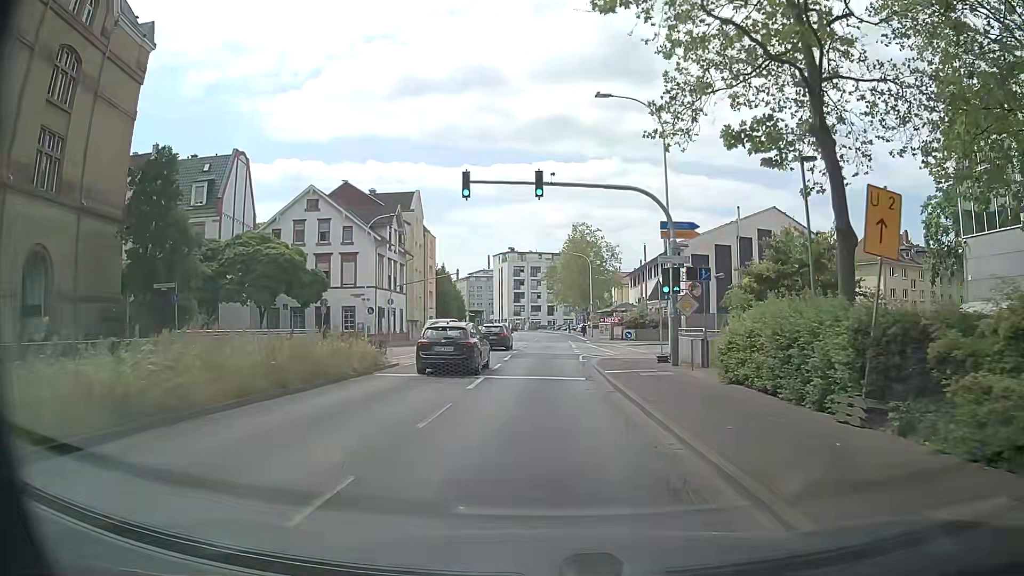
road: primary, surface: asphalt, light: Day
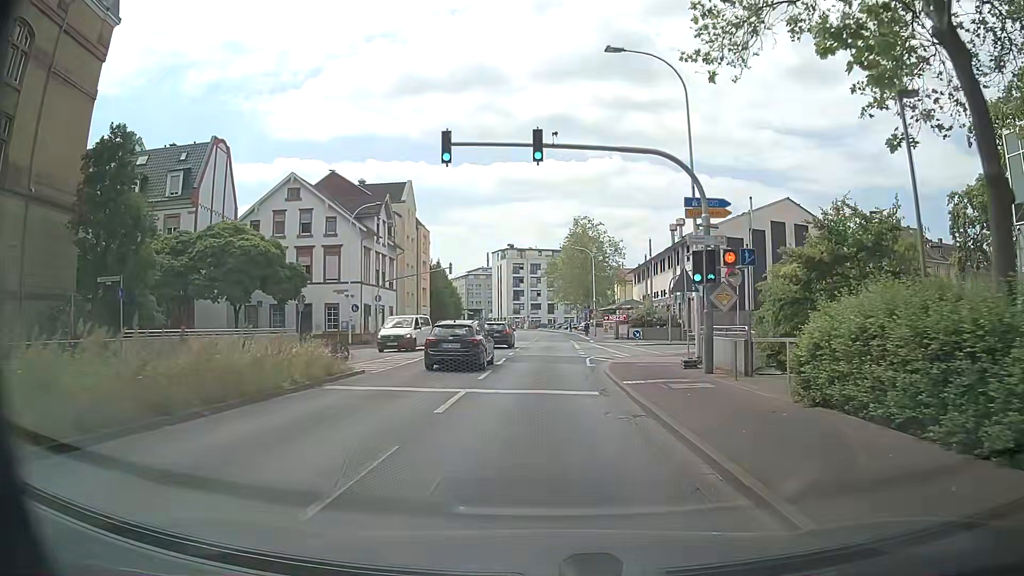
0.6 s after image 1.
(0.0, +4.5) m; -2°
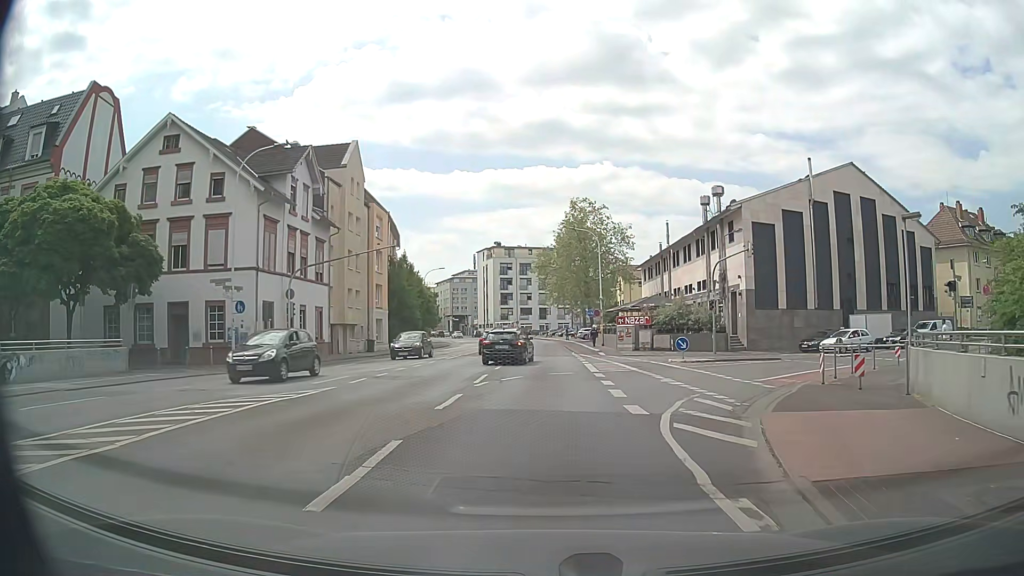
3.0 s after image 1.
(+0.6, +18.1) m; +3°
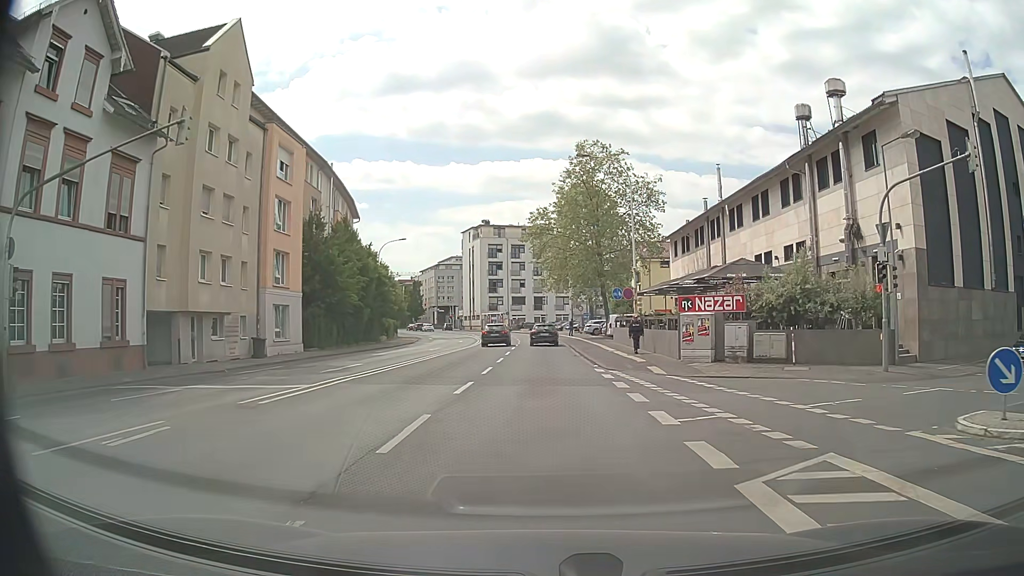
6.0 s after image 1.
(0.0, +22.2) m; 0°
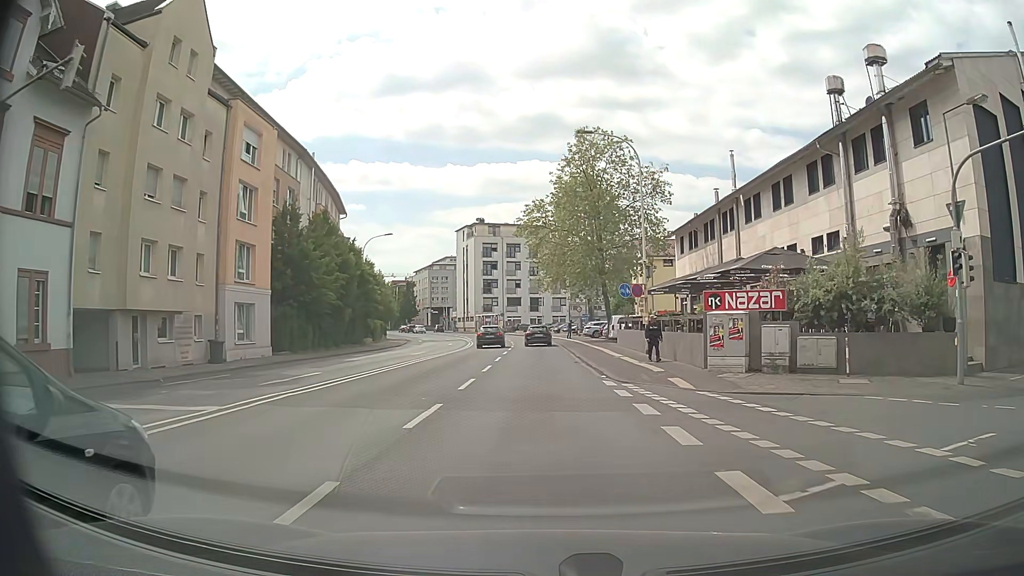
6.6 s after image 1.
(0.0, +4.5) m; +1°
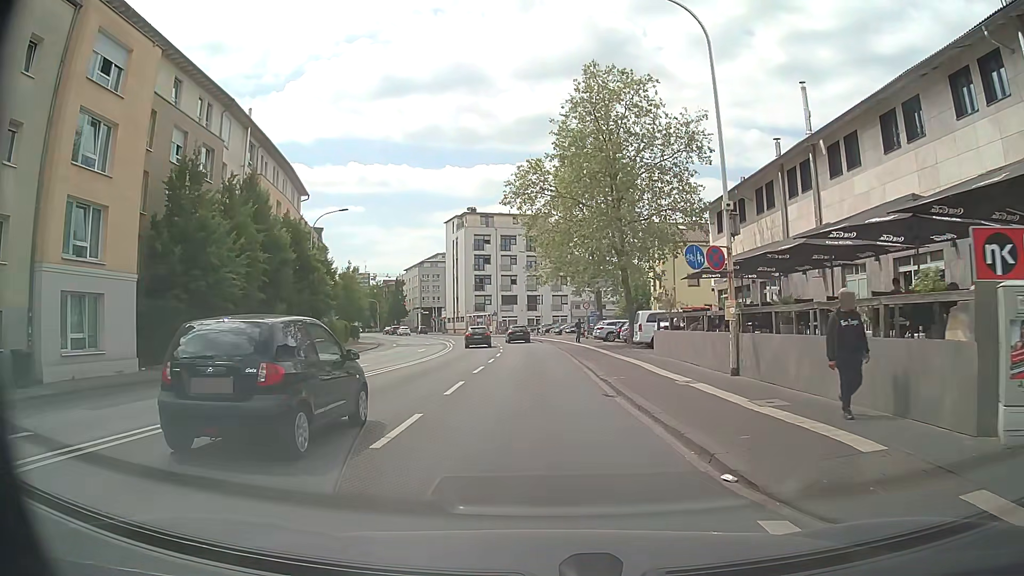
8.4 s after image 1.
(-0.1, +13.4) m; 0°
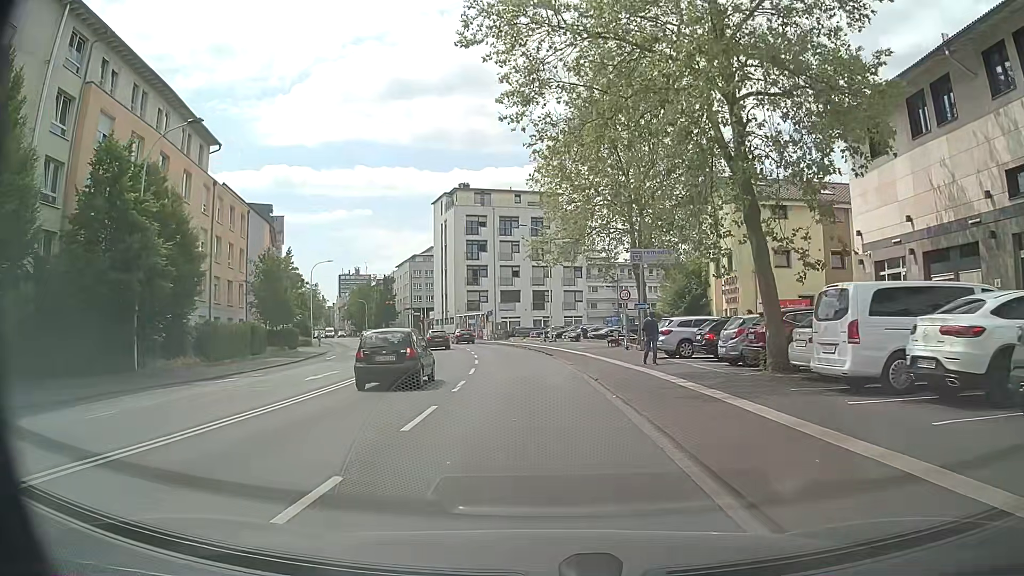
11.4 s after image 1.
(-0.4, +22.3) m; -2°
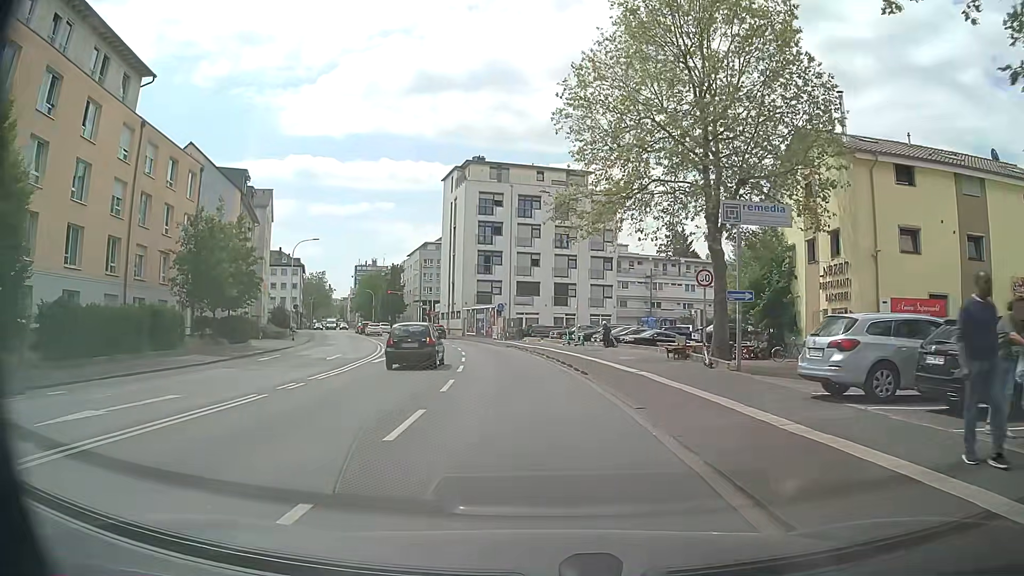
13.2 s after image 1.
(-0.1, +13.4) m; -2°
(0, +10) (0, +20) (-1, +30) (-2, +40) (-4, +50) (-6, +59) (-9, +69) (-12, +79) (-16, +88) (-19, +97) m
